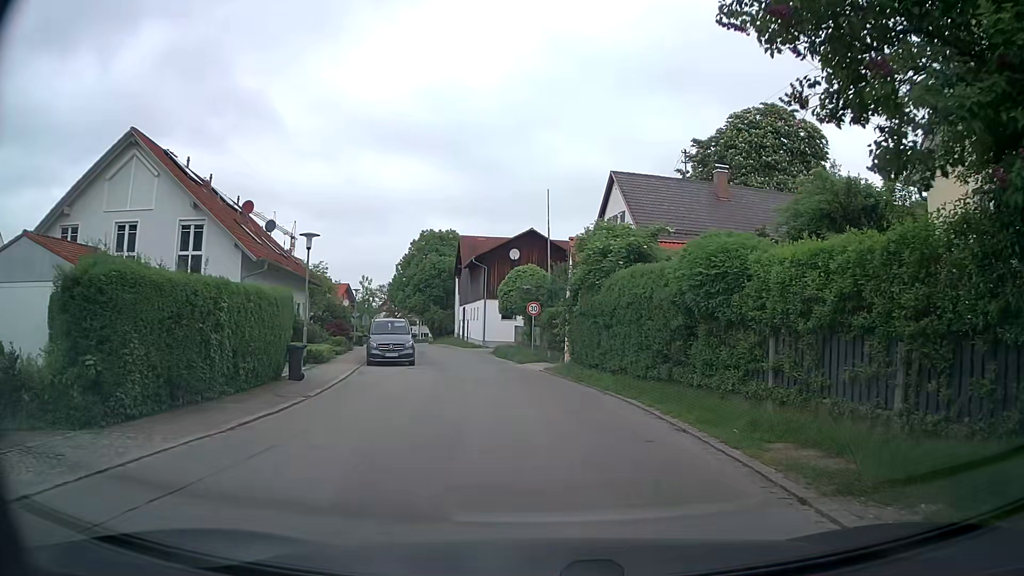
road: unclassified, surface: asphalt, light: Day
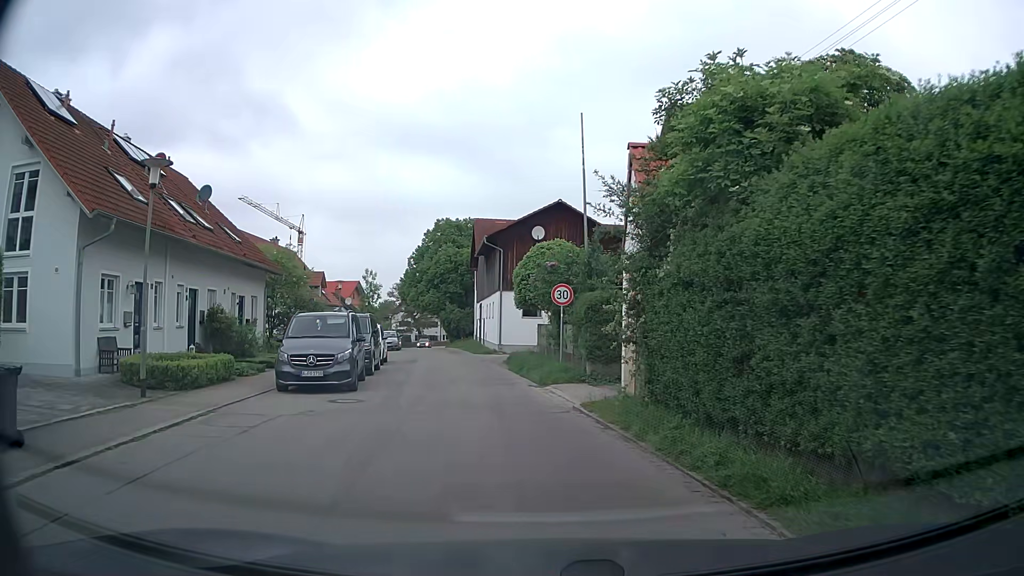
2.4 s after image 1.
(-0.1, +11.5) m; -3°
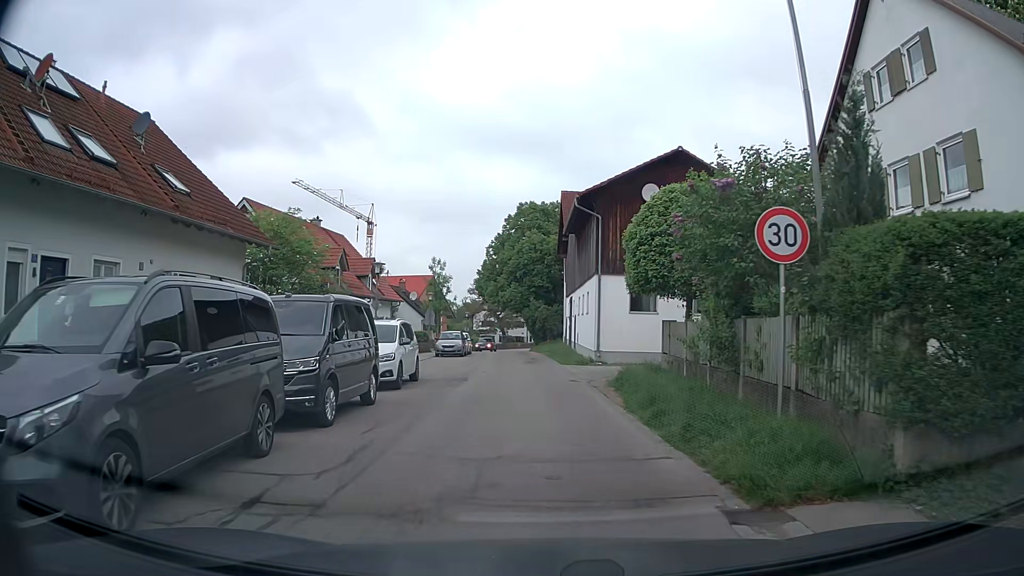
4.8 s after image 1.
(-0.7, +11.9) m; -7°
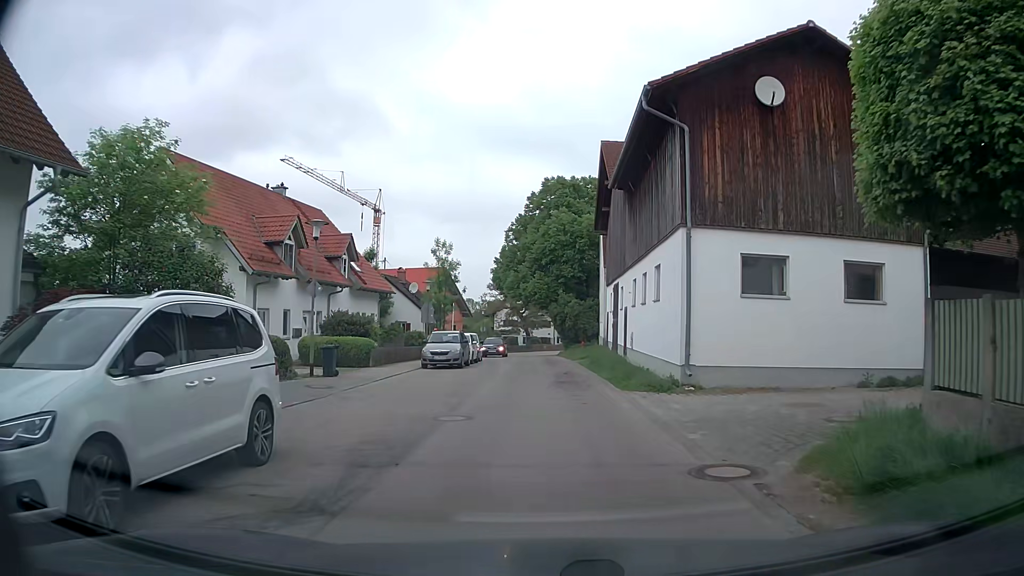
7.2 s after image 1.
(-0.5, +12.6) m; -2°
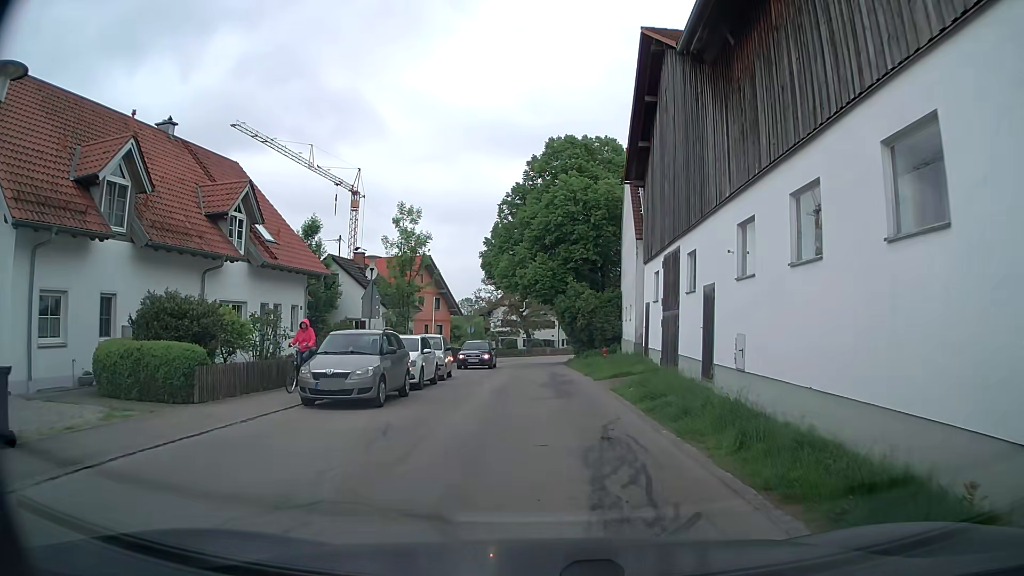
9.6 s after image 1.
(-0.1, +13.9) m; 0°
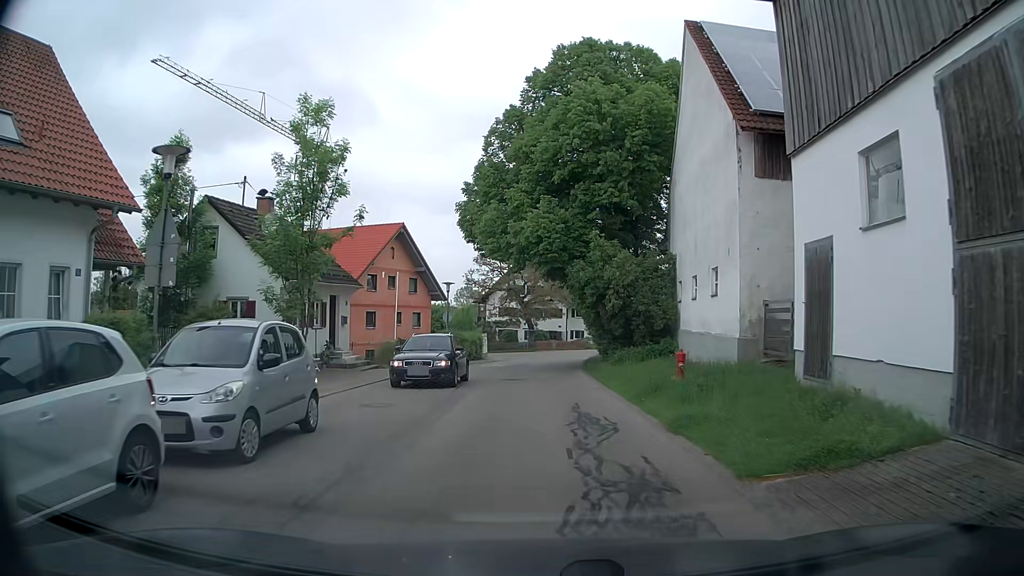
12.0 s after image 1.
(-0.1, +15.6) m; -1°
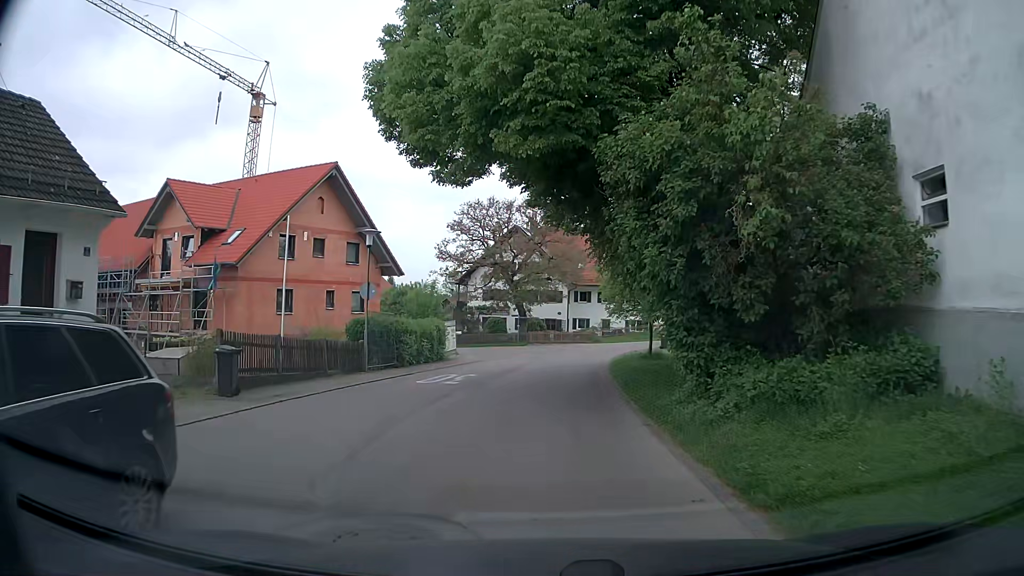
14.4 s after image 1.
(0.0, +17.0) m; -1°
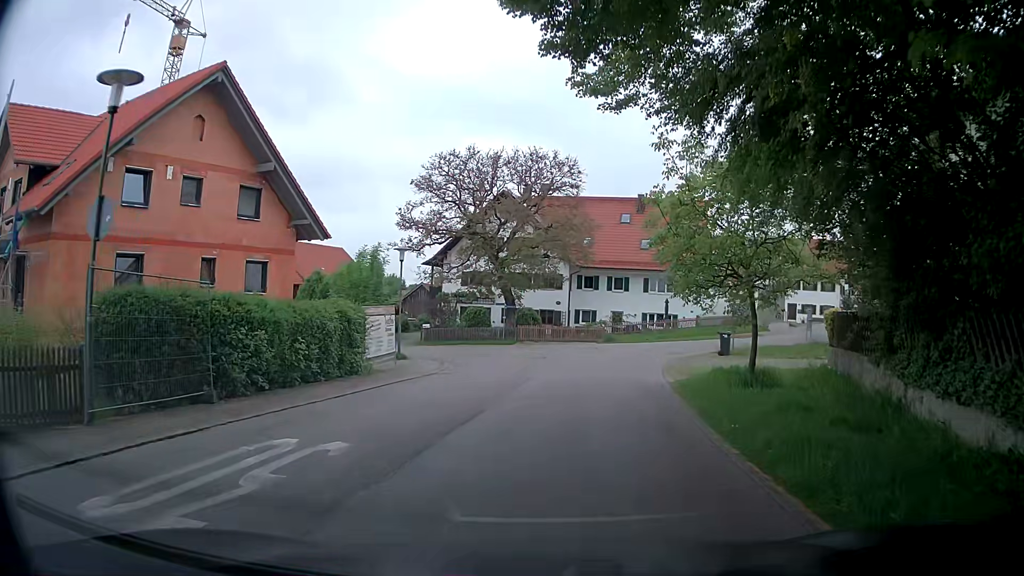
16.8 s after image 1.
(+0.1, +14.1) m; 0°
